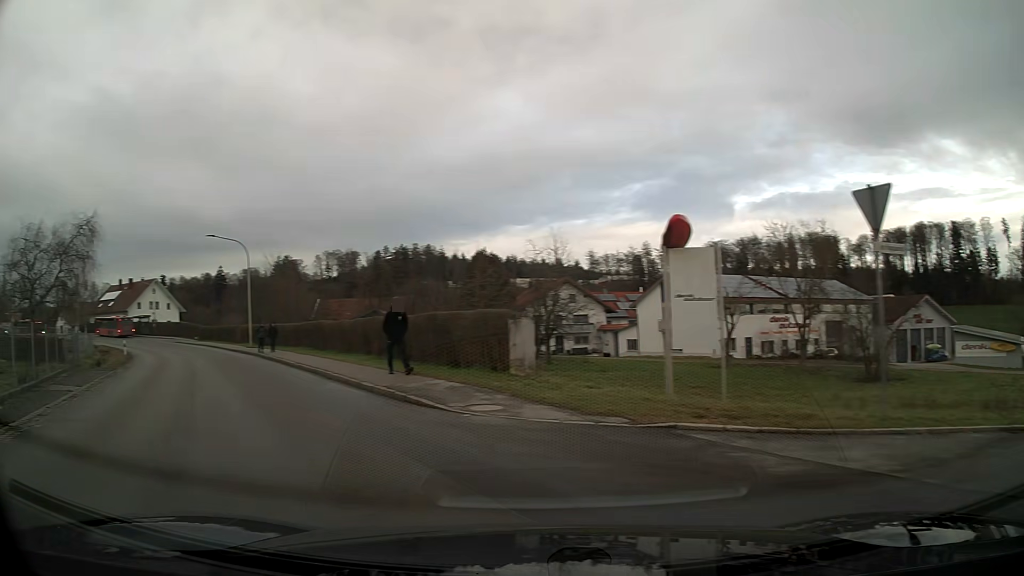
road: residential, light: Day
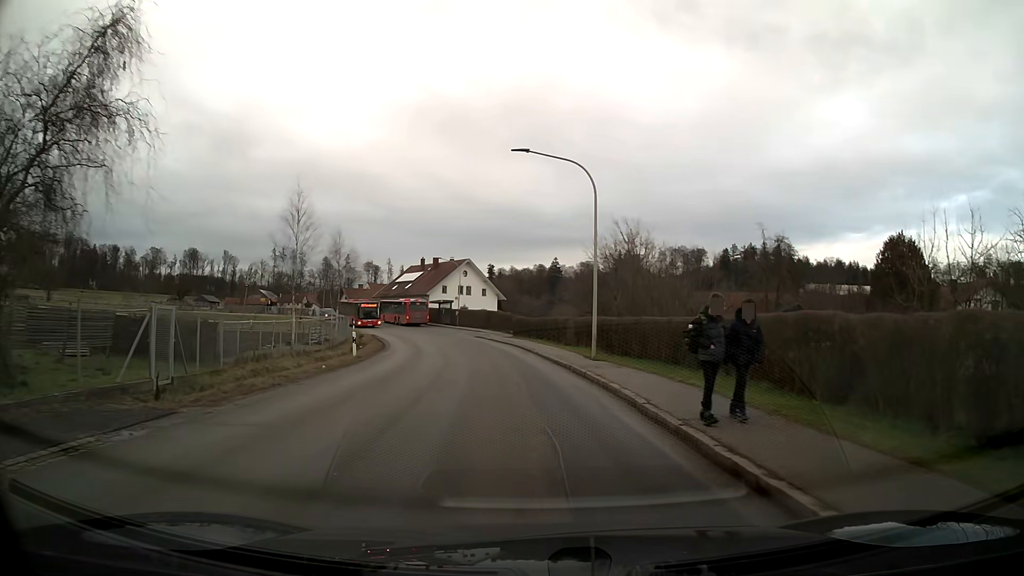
(-6.7, +19.7) m; -25°
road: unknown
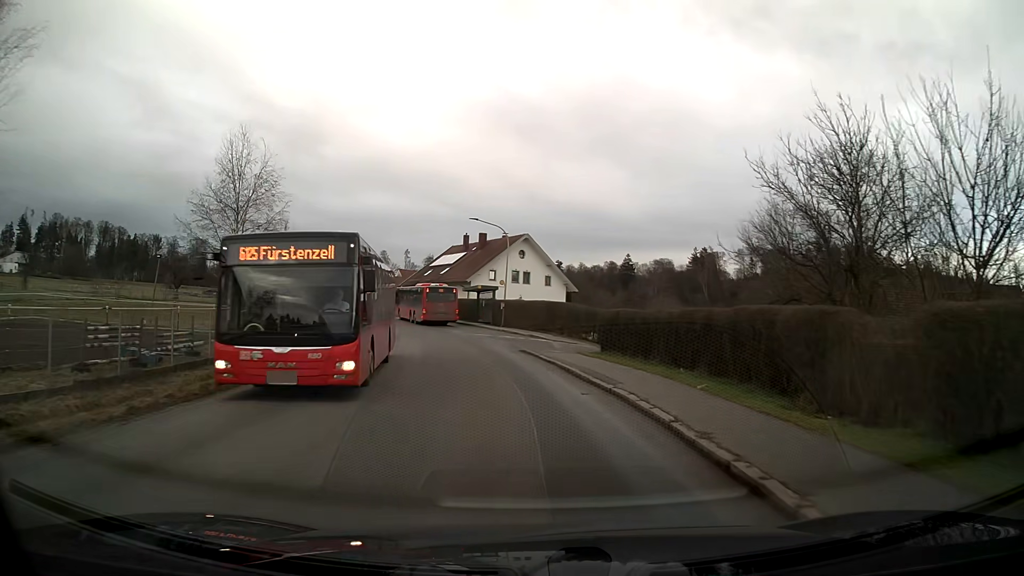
(-1.3, +26.9) m; -6°
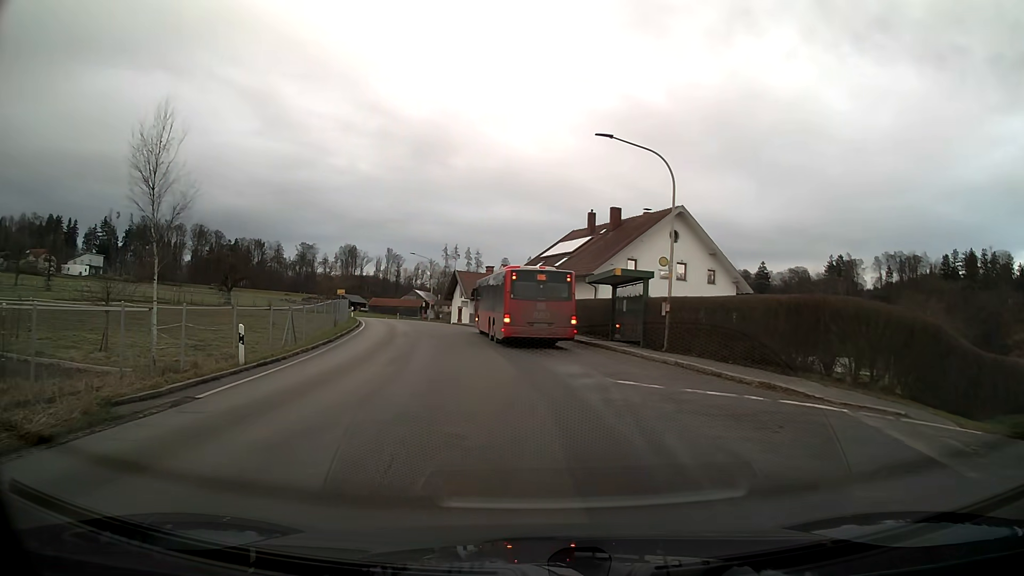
(-1.9, +23.2) m; -11°
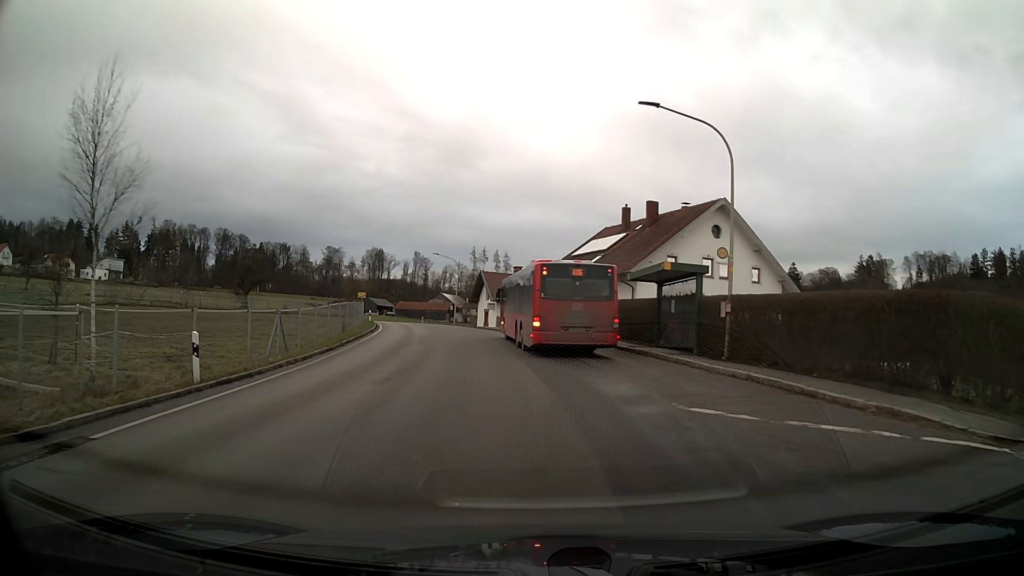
(-0.1, +3.8) m; -3°
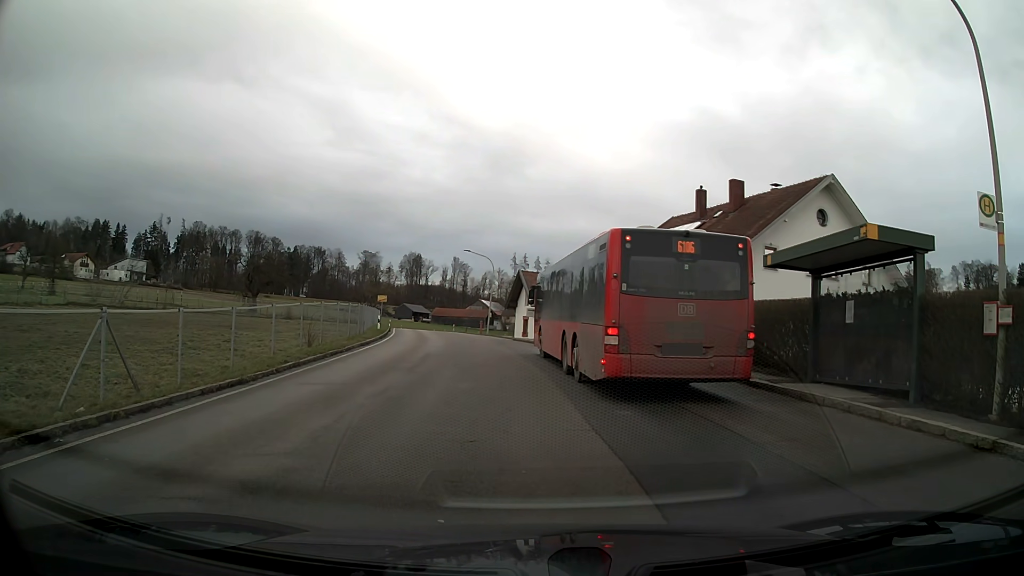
(-0.4, +10.3) m; -3°
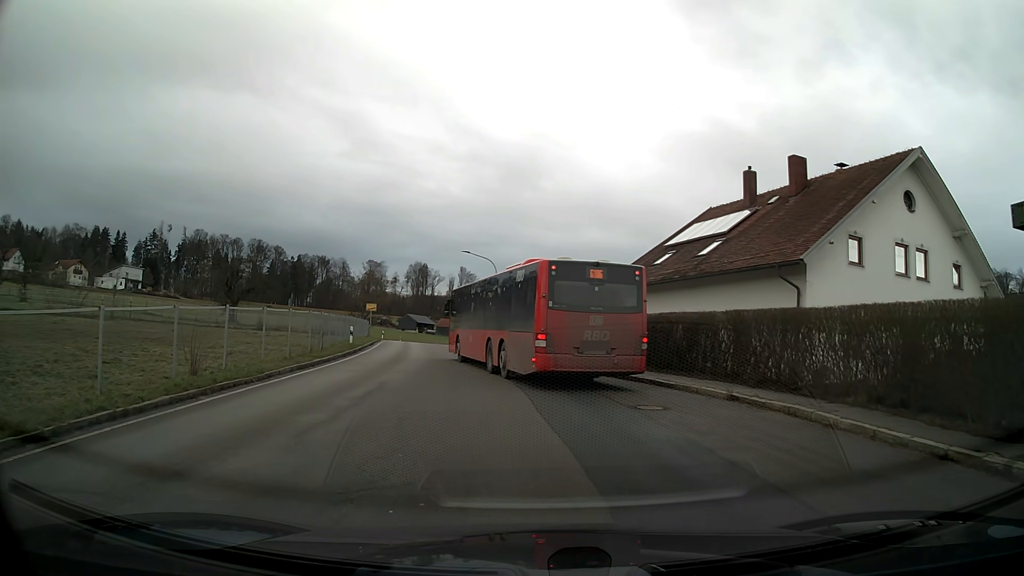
(0.0, +8.4) m; -1°
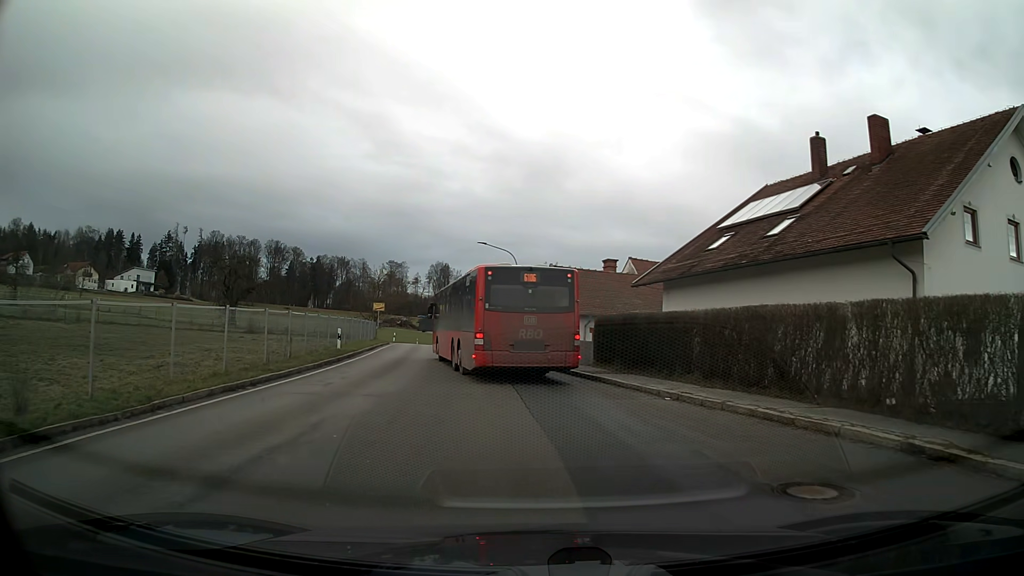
(-0.1, +6.3) m; -2°
(0, +10) (-1, +20) (-2, +30) (-4, +40) (-5, +50) (-7, +60) (-8, +69) (-9, +79) (-10, +89) (-11, +99) m
